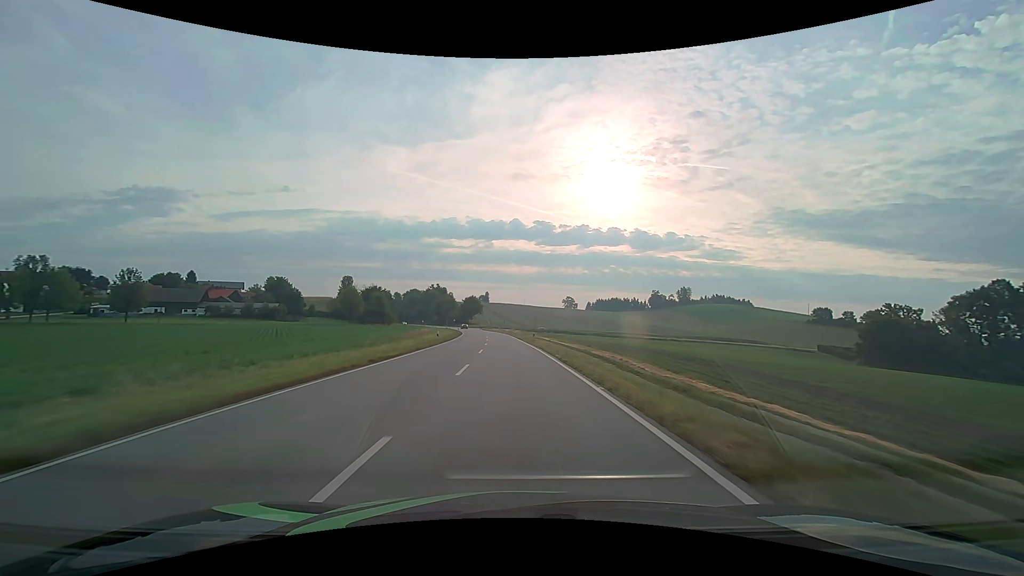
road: secondary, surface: asphalt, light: Day
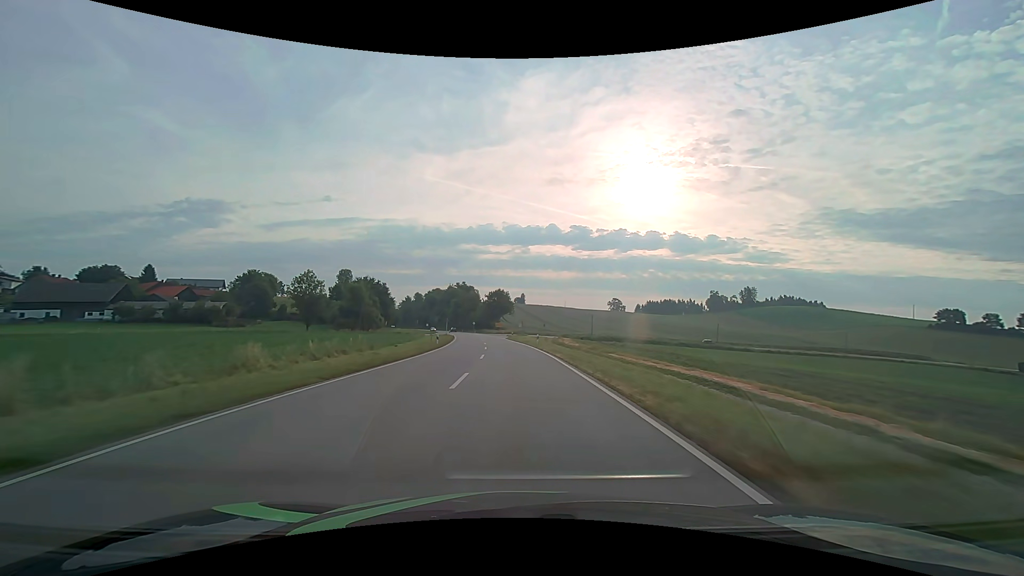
(-2.4, +63.0) m; -4°
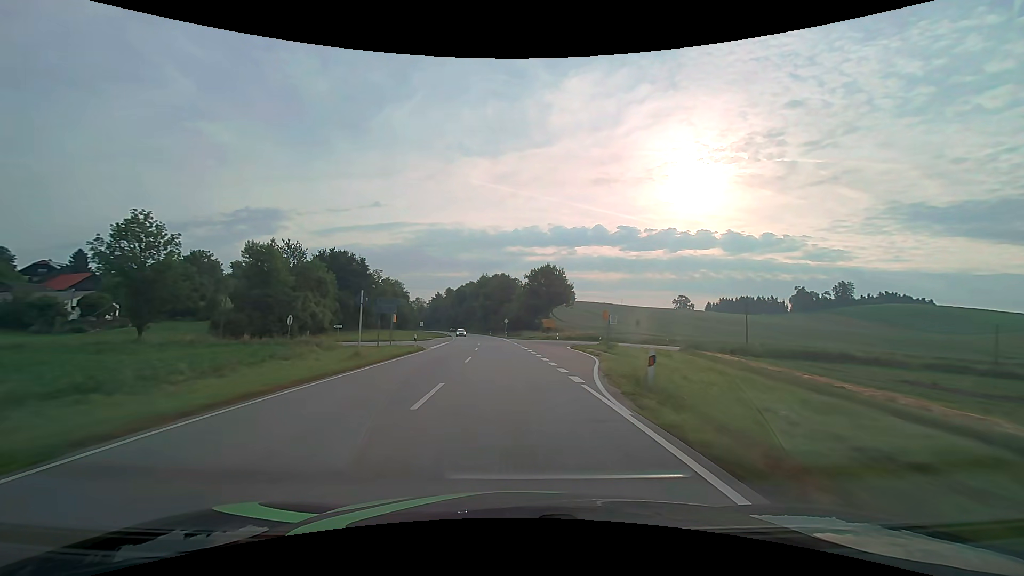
(-2.8, +63.1) m; -5°
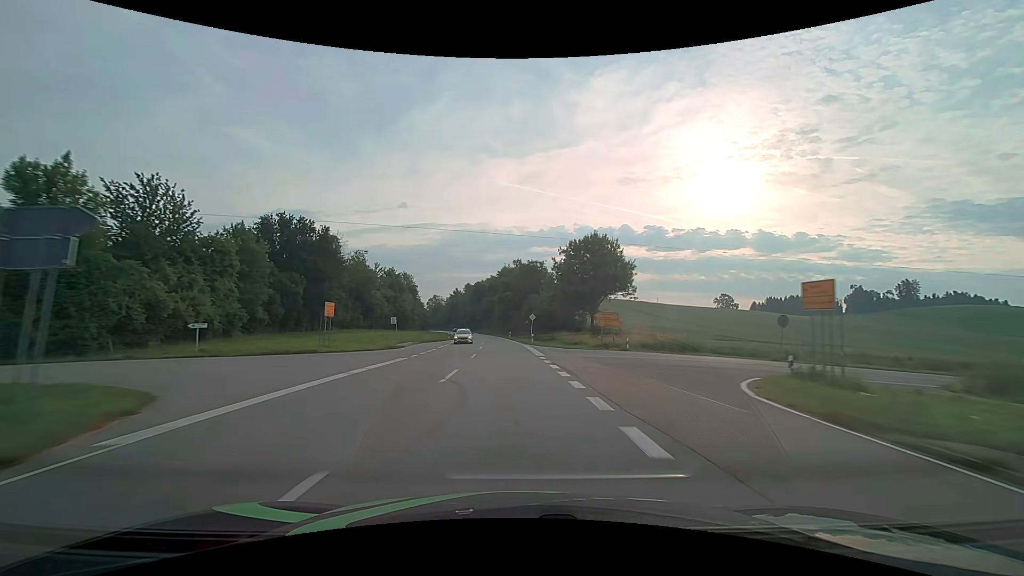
(-0.8, +31.5) m; -3°
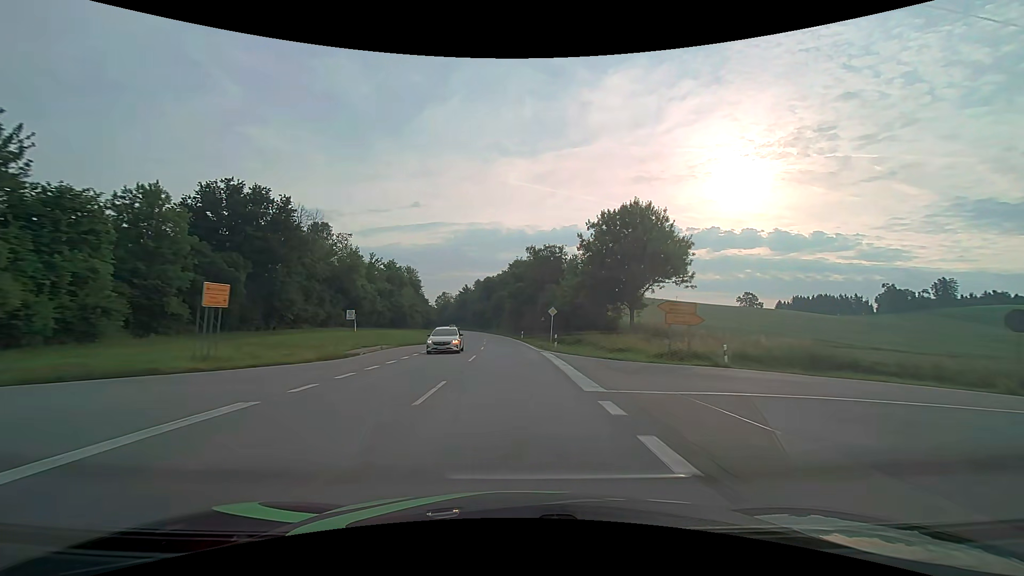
(-0.2, +15.8) m; -1°
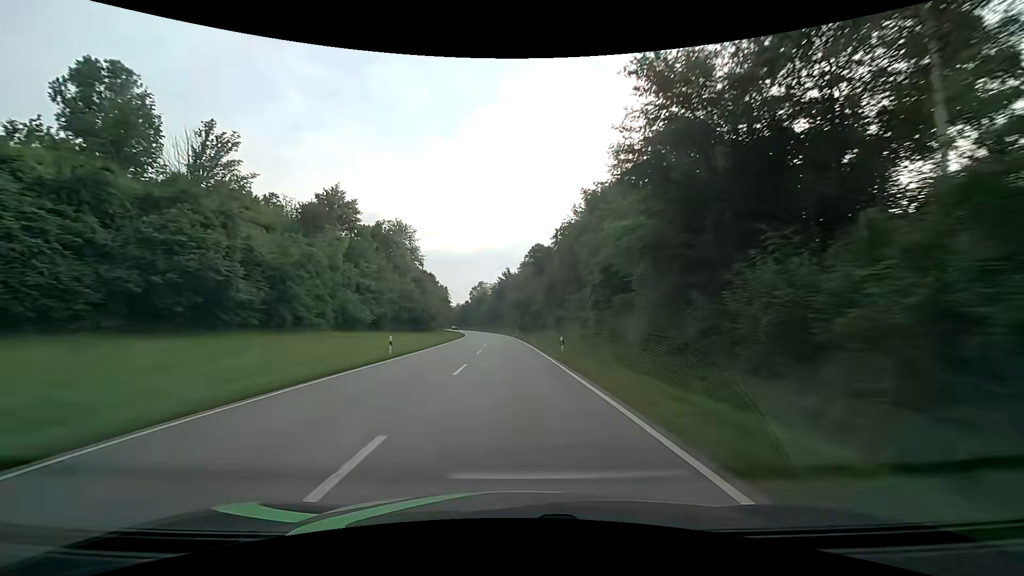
(-4.2, +78.8) m; -6°
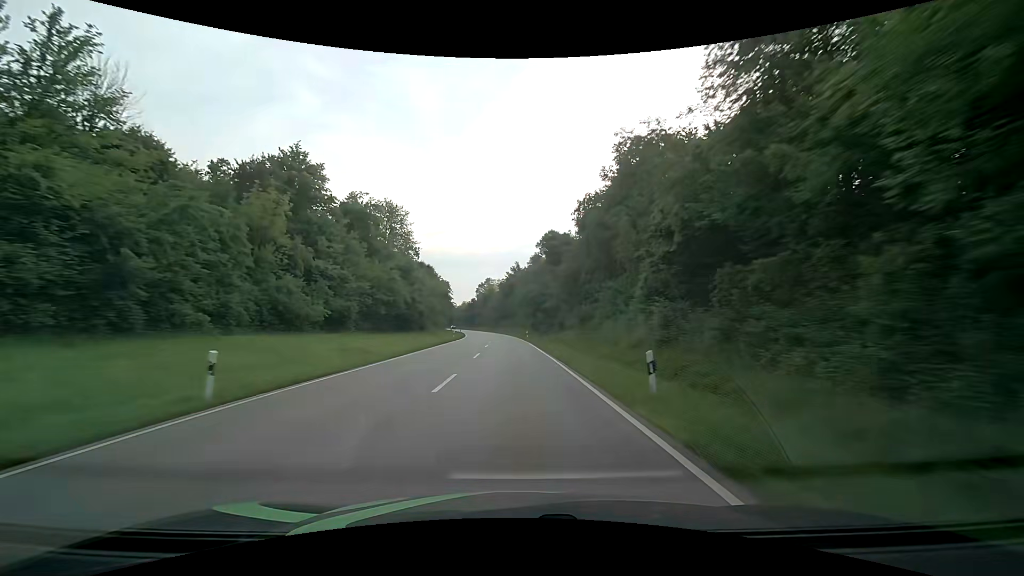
(-0.1, +15.8) m; -1°
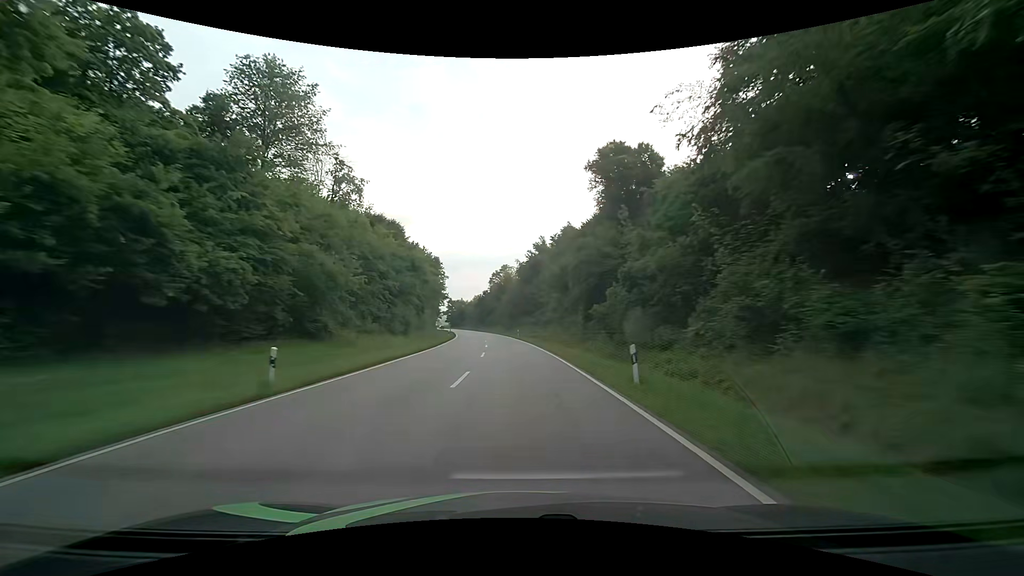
(-1.3, +47.4) m; -3°
(0, +10) (0, +20) (0, +30) (-1, +40) (-1, +50) (-2, +60) (-3, +70) (-4, +80) (-5, +90) (-7, +100) m
